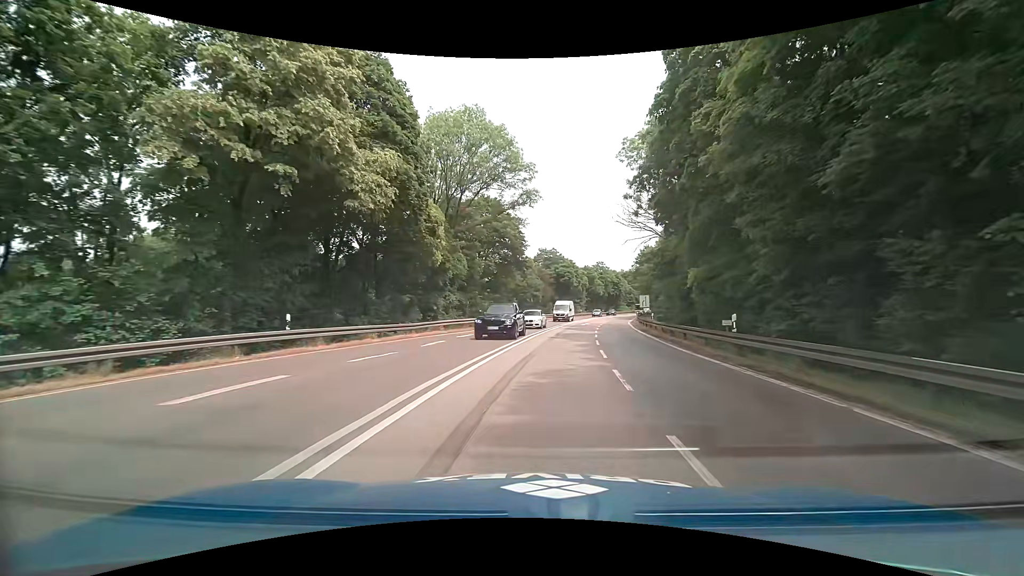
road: trunk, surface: asphalt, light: Day
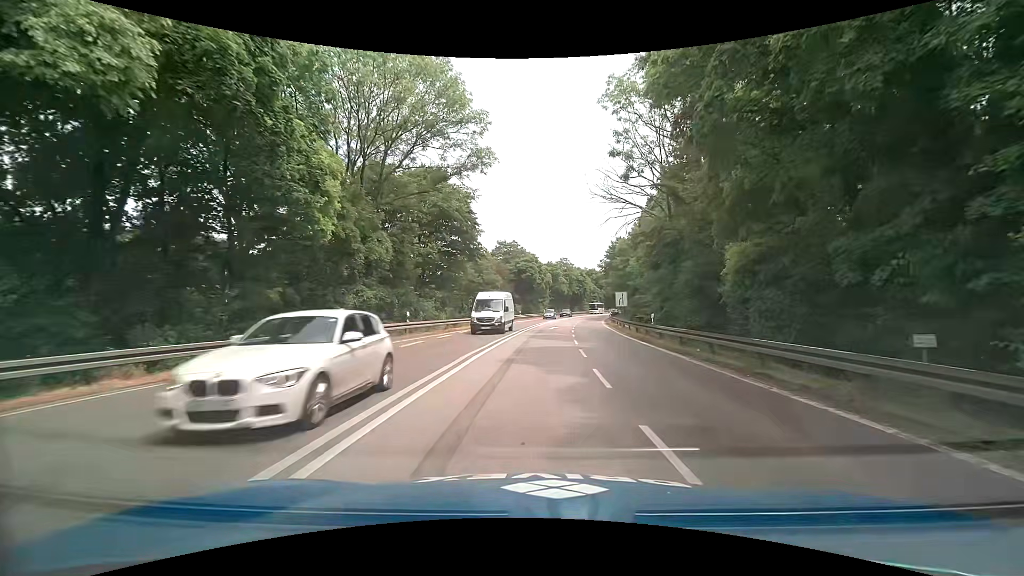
(+0.5, +11.6) m; +4°
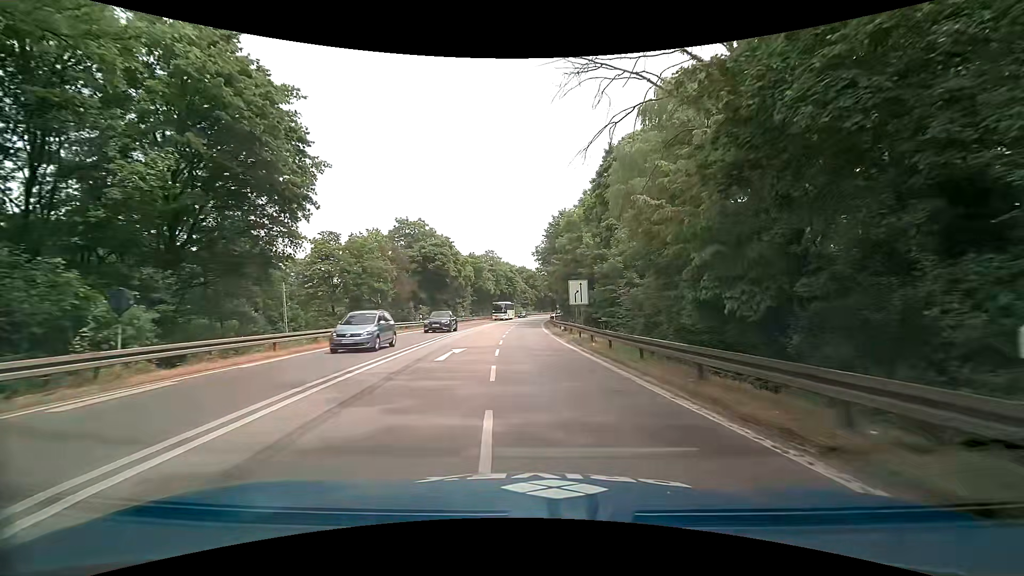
(+1.8, +23.2) m; +8°
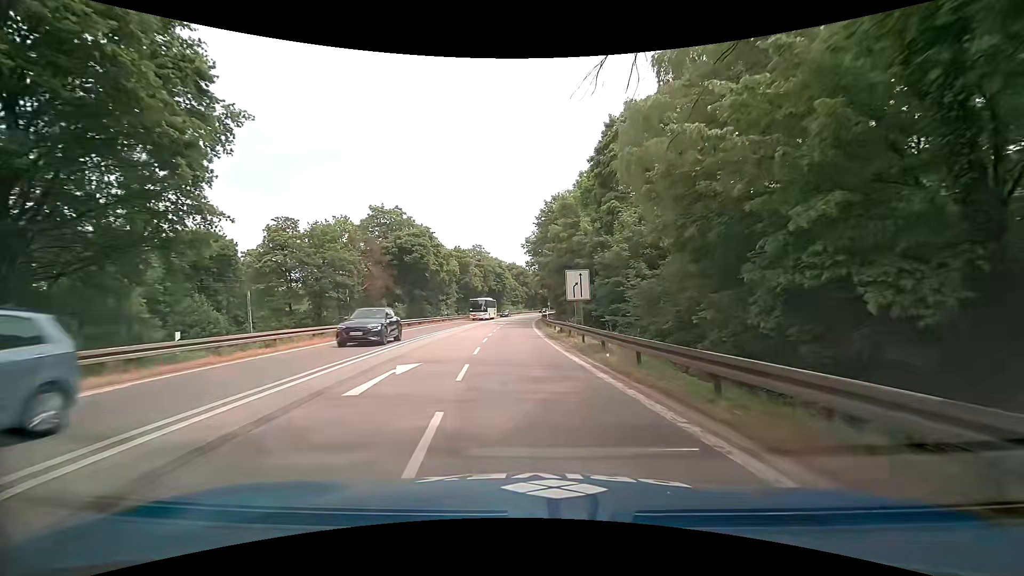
(+0.1, +6.4) m; +1°
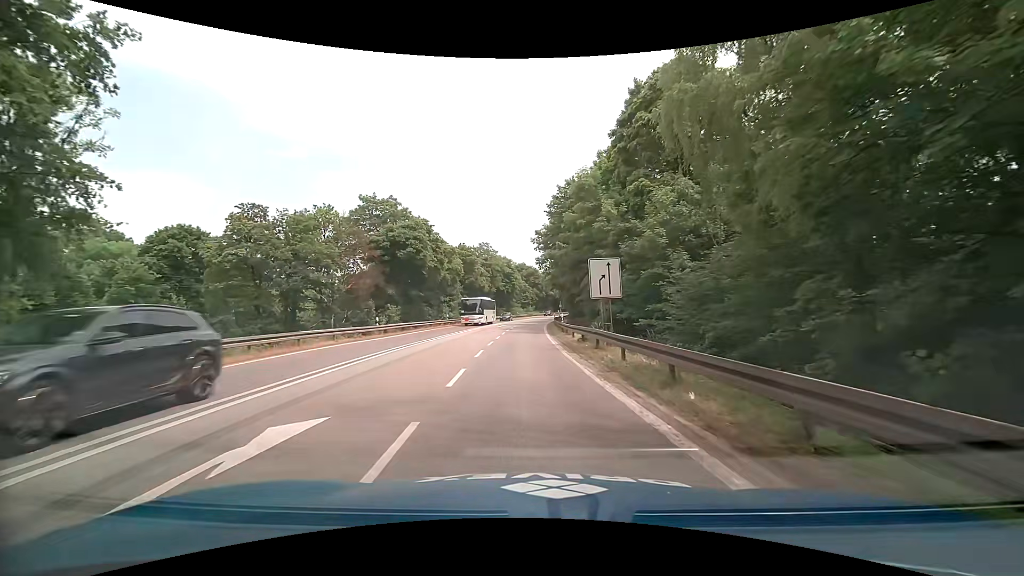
(+0.1, +6.6) m; 0°
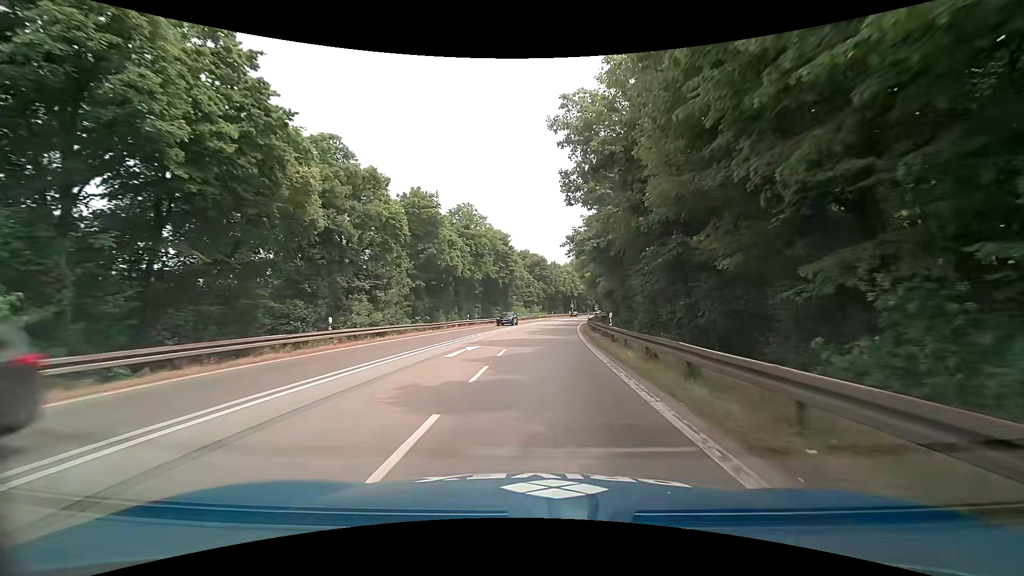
(-0.8, +35.9) m; 0°
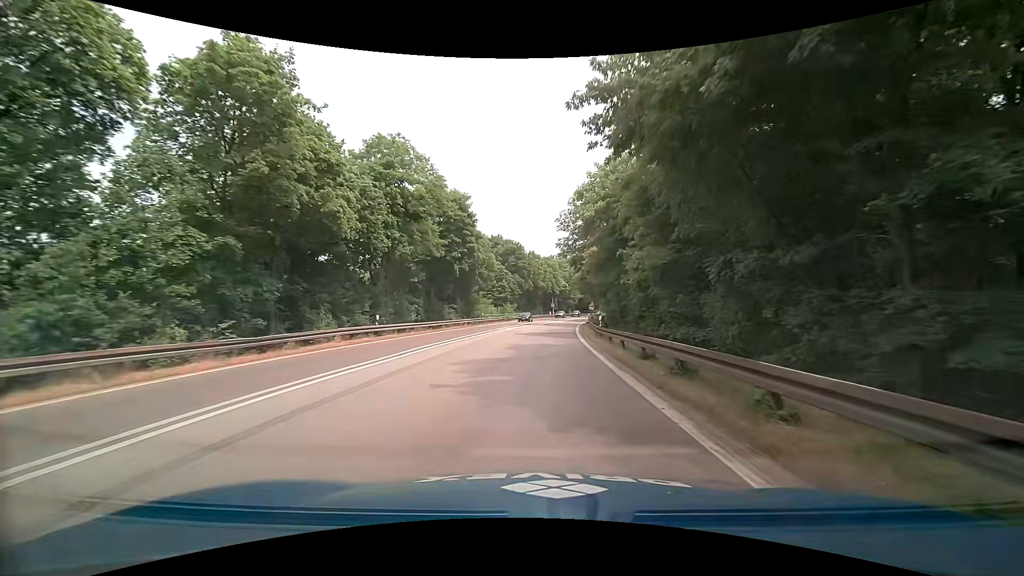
(+0.5, +23.7) m; +3°
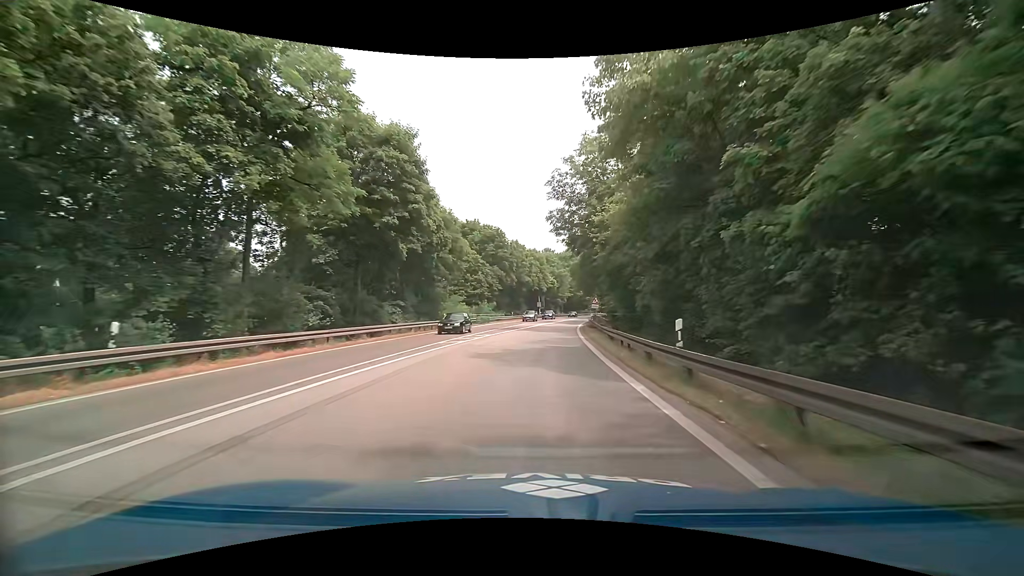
(+0.1, +16.7) m; +1°
(0, +10) (0, +20) (+1, +30) (+2, +40) (+3, +50) (+4, +60) (+5, +70) (+6, +80) (+8, +90) (+10, +99) m
